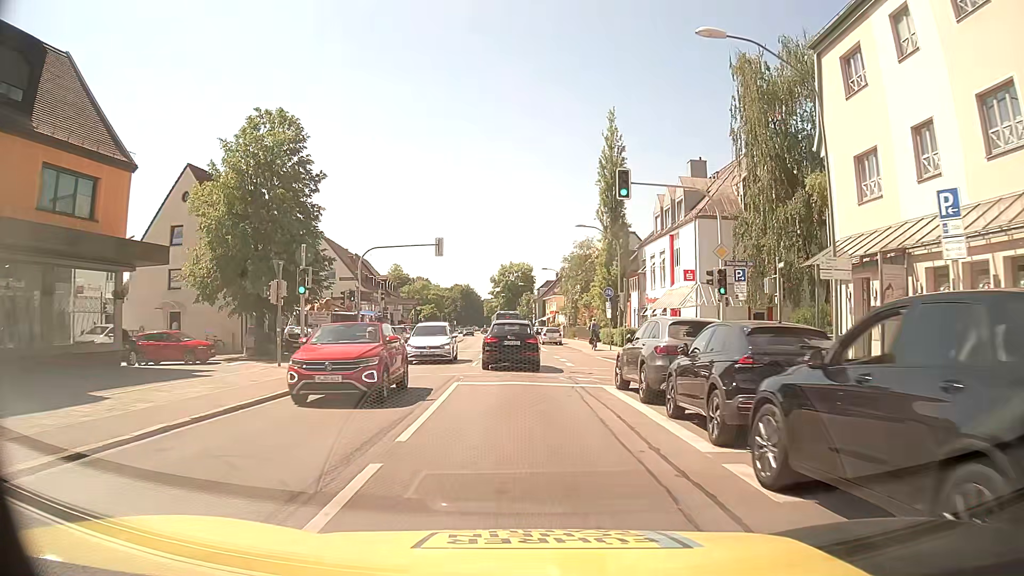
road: secondary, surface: asphalt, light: Day
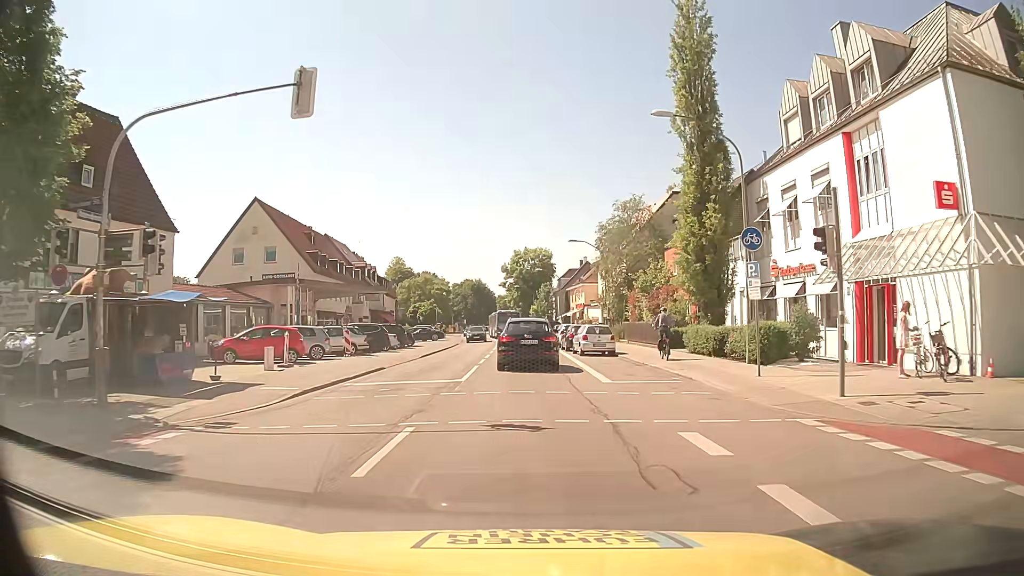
(-0.3, +23.8) m; -2°
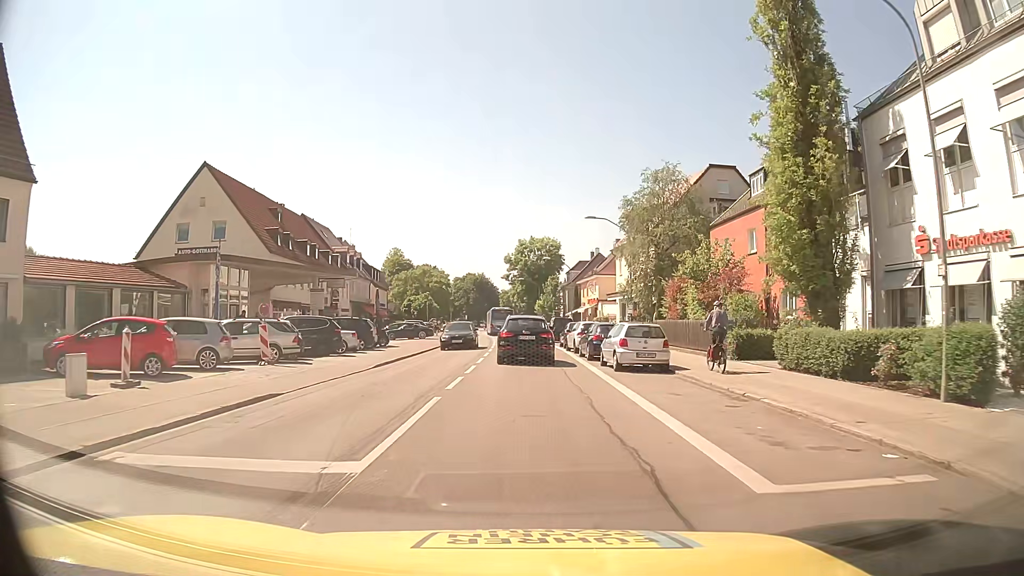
(+0.1, +10.9) m; 0°
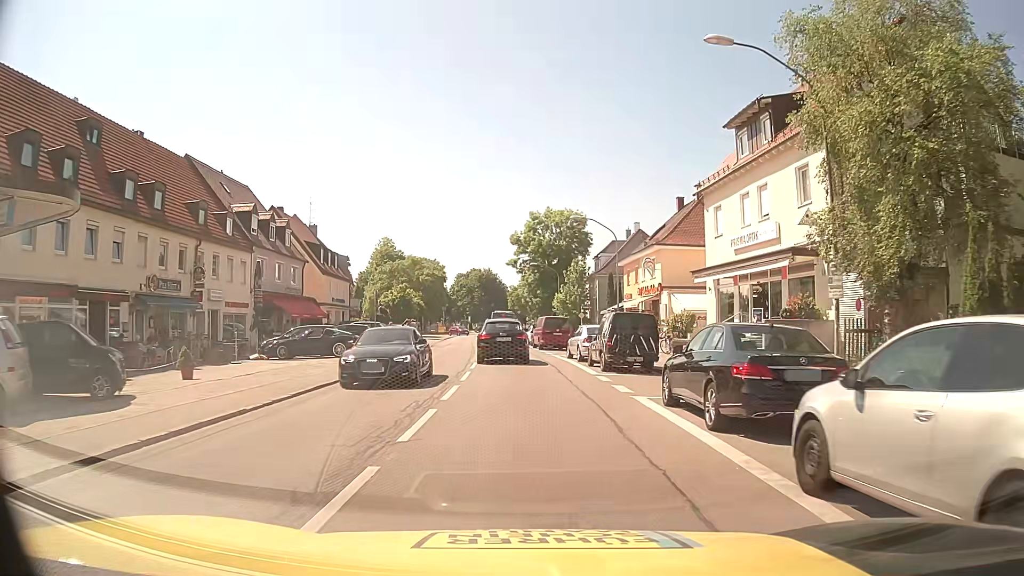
(-0.2, +28.5) m; -1°
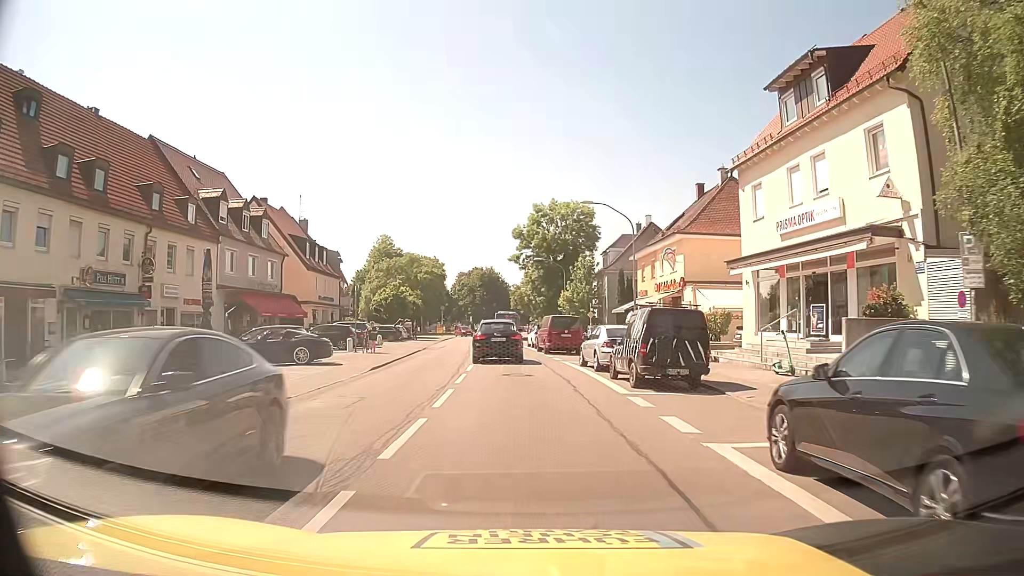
(0.0, +5.4) m; 0°
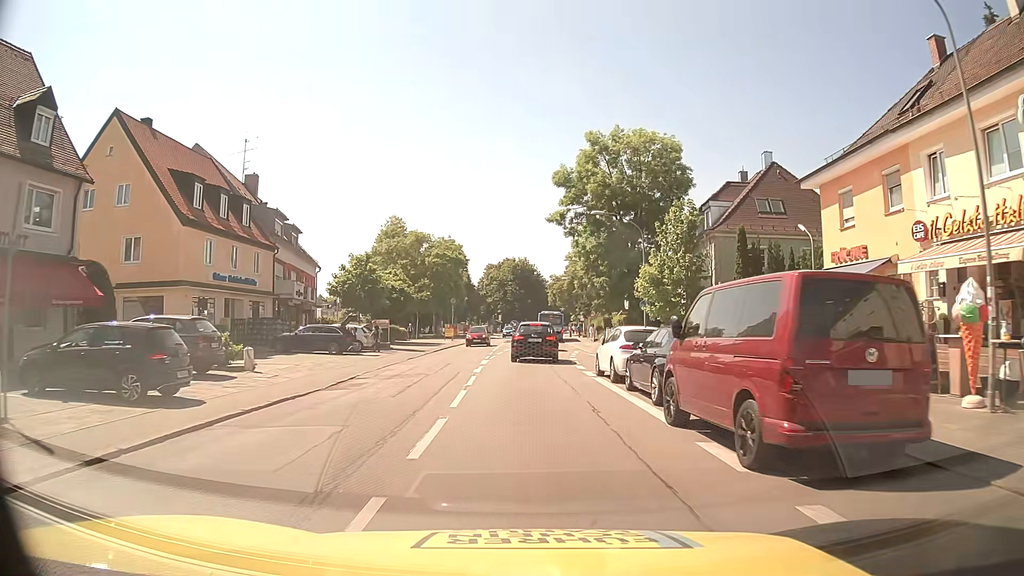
(-1.0, +27.9) m; -3°
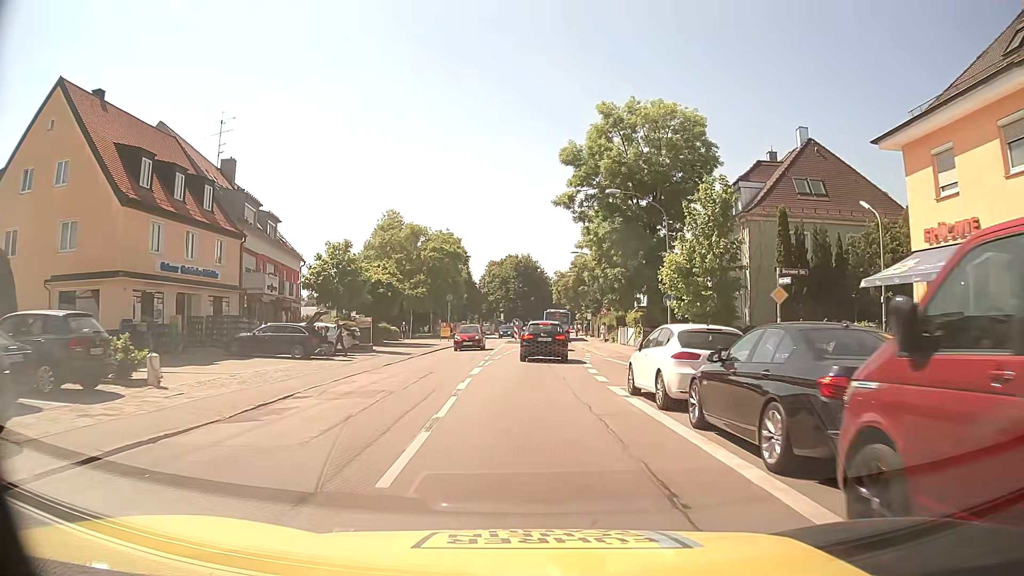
(0.0, +5.9) m; 0°
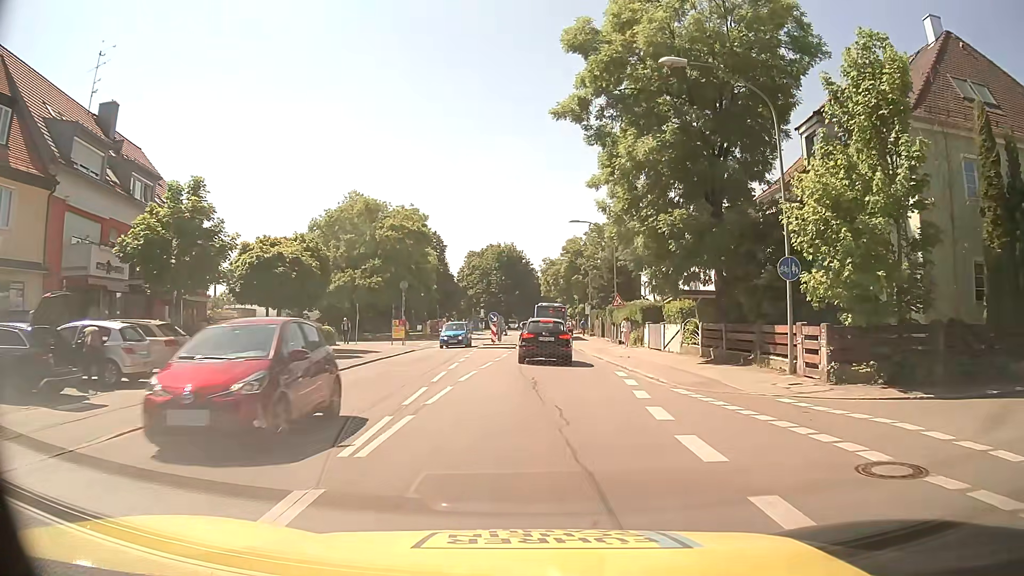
(-0.1, +16.6) m; +1°
(0, +10) (0, +20) (+1, +30) (+1, +40) (0, +50) (-2, +60) (-2, +70) (-2, +80) (-1, +90) (0, +99) m
